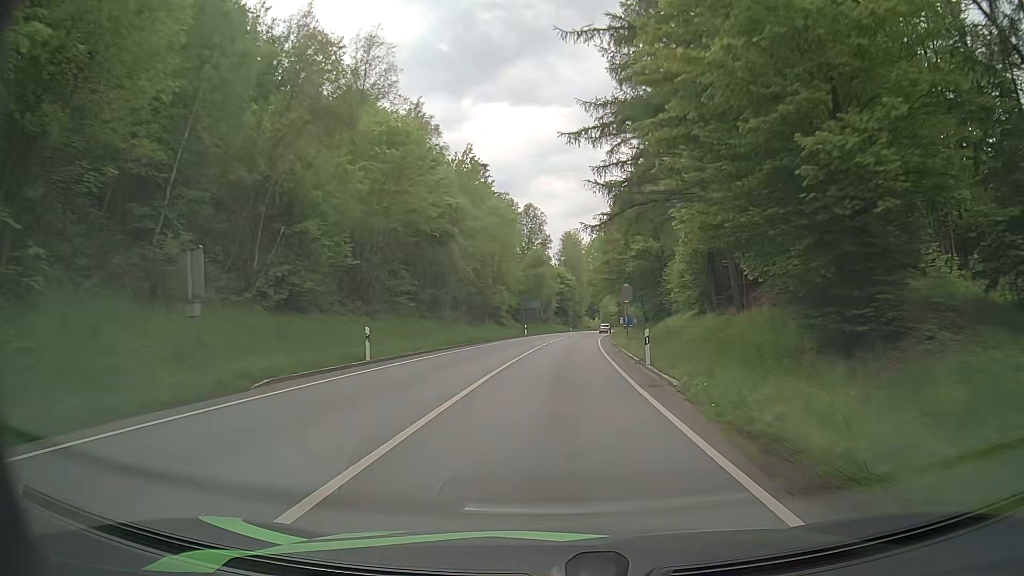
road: primary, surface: asphalt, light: Day
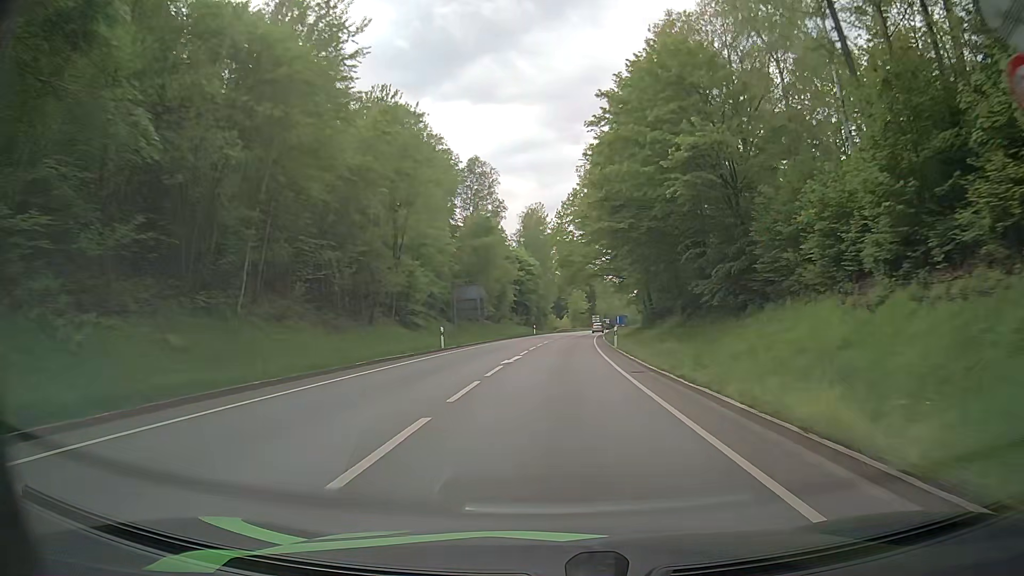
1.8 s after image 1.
(+1.0, +37.2) m; +3°
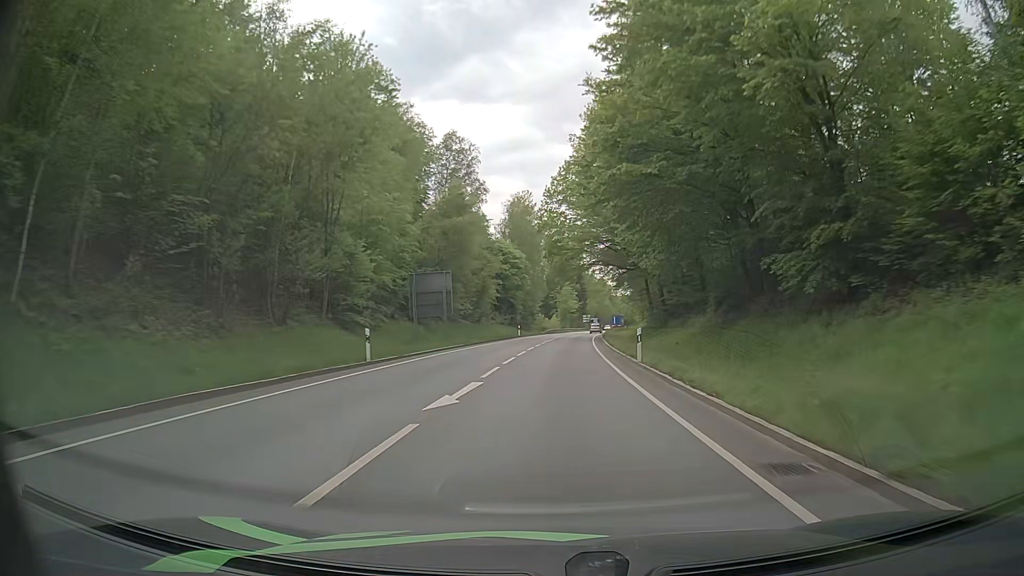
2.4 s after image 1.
(+0.1, +12.5) m; +1°
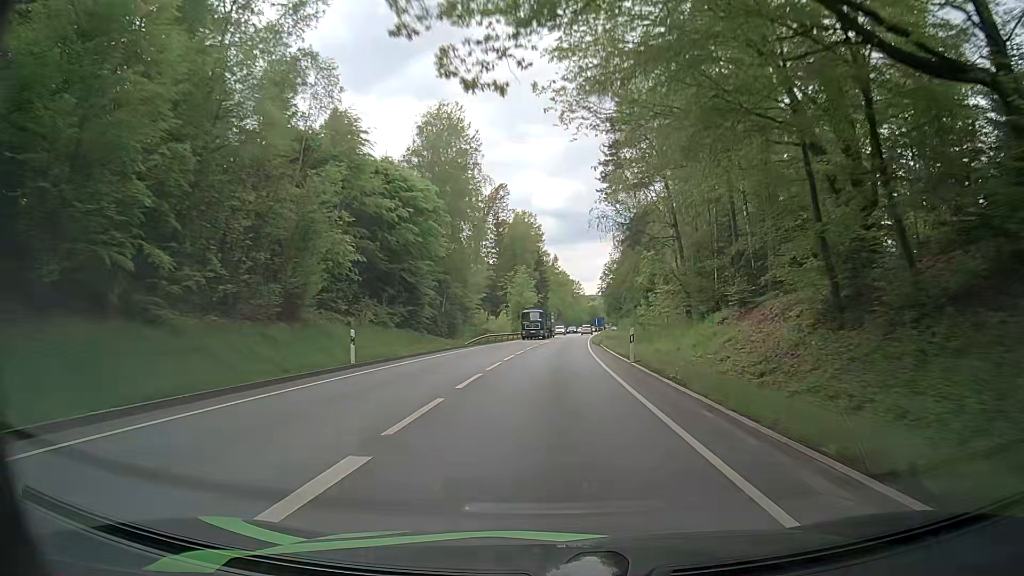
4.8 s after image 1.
(+1.5, +50.7) m; +3°
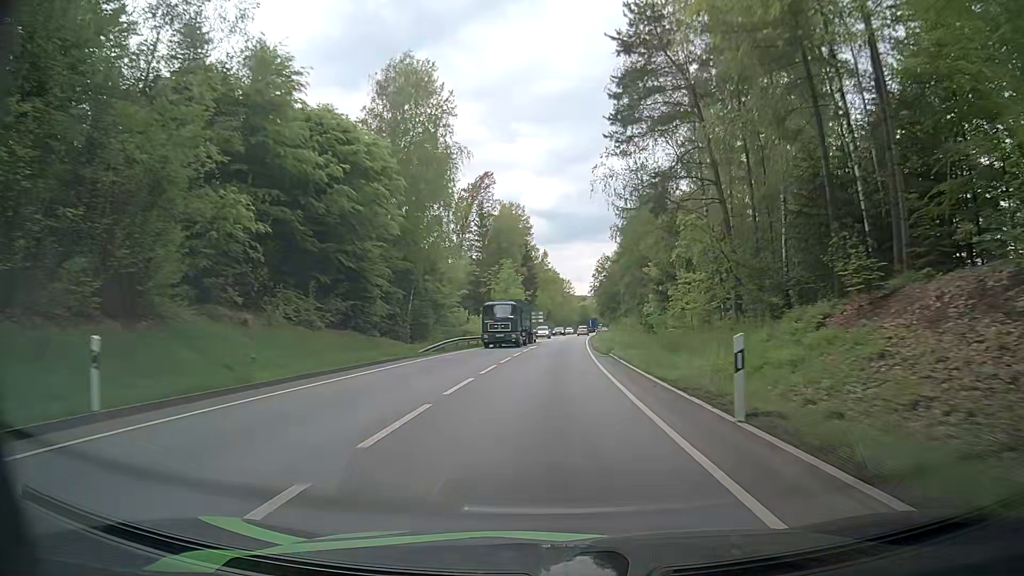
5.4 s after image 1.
(+0.1, +12.9) m; +1°
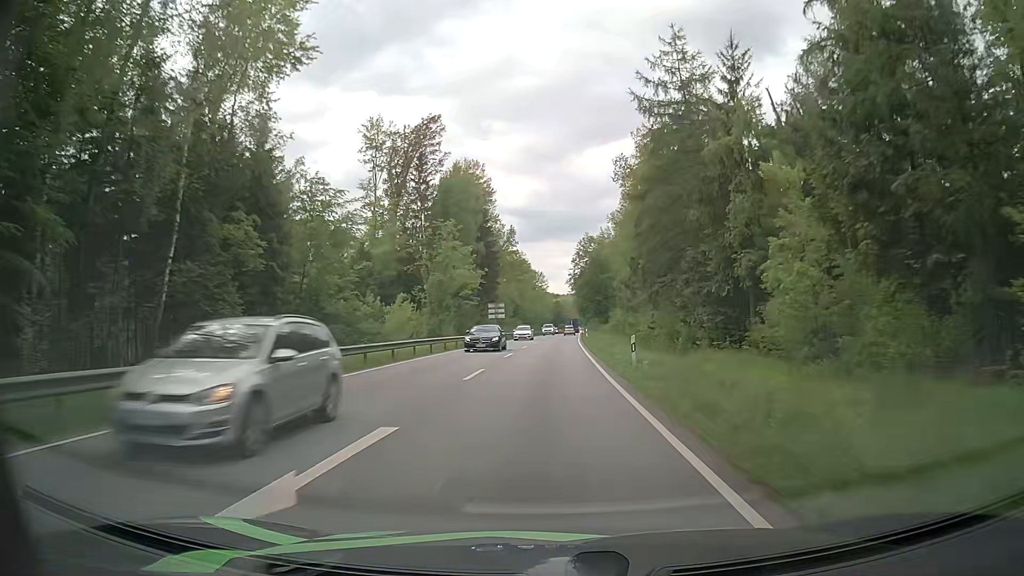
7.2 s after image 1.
(+1.0, +39.0) m; +3°
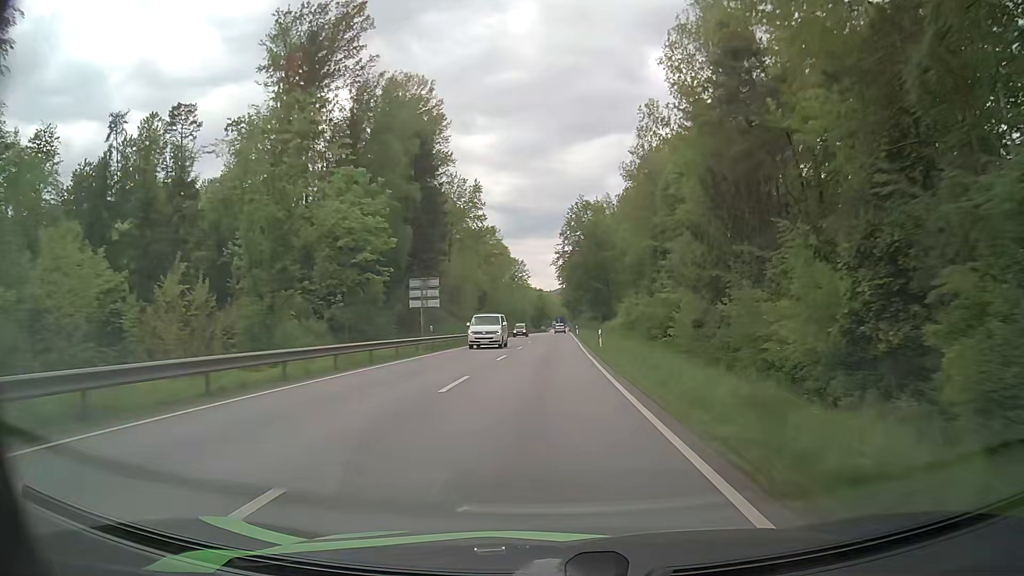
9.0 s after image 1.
(+0.5, +39.6) m; +1°
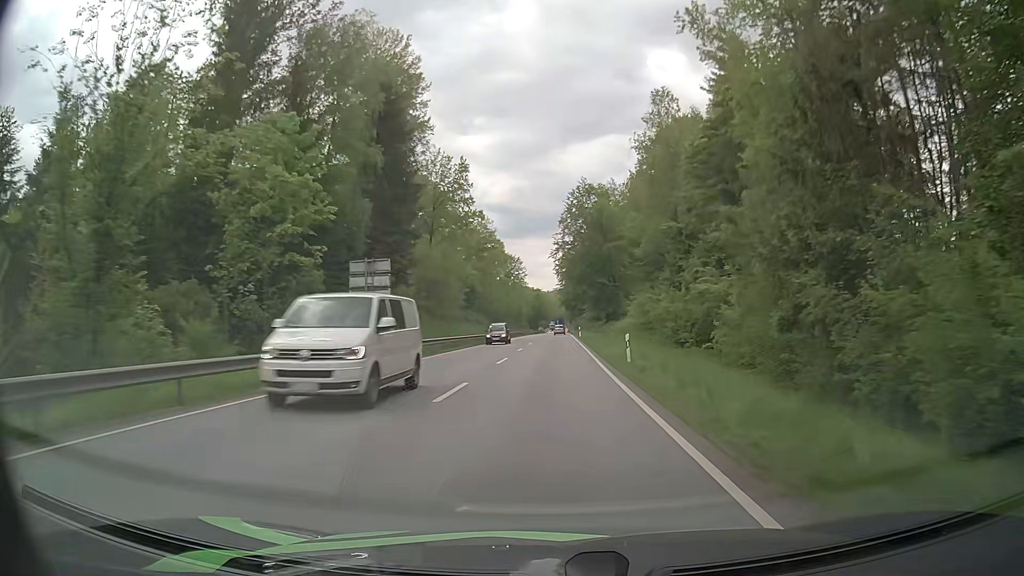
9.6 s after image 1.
(+0.1, +13.3) m; +1°
(0, +10) (0, +20) (0, +30) (0, +40) (0, +50) (0, +60) (0, +70) (0, +80) (0, +90) (0, +100) m
